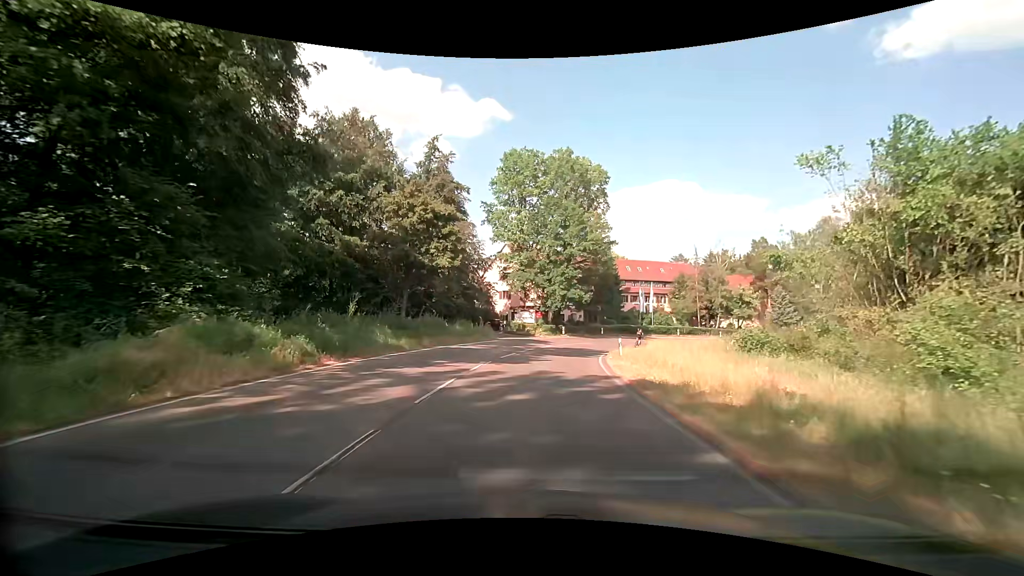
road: secondary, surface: asphalt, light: Day
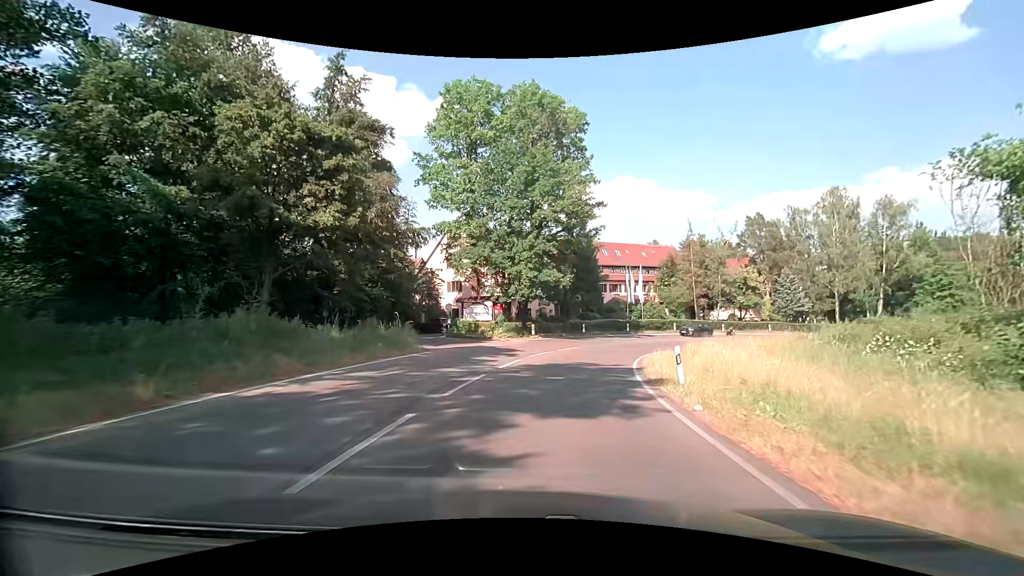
(+0.3, +16.8) m; +4°
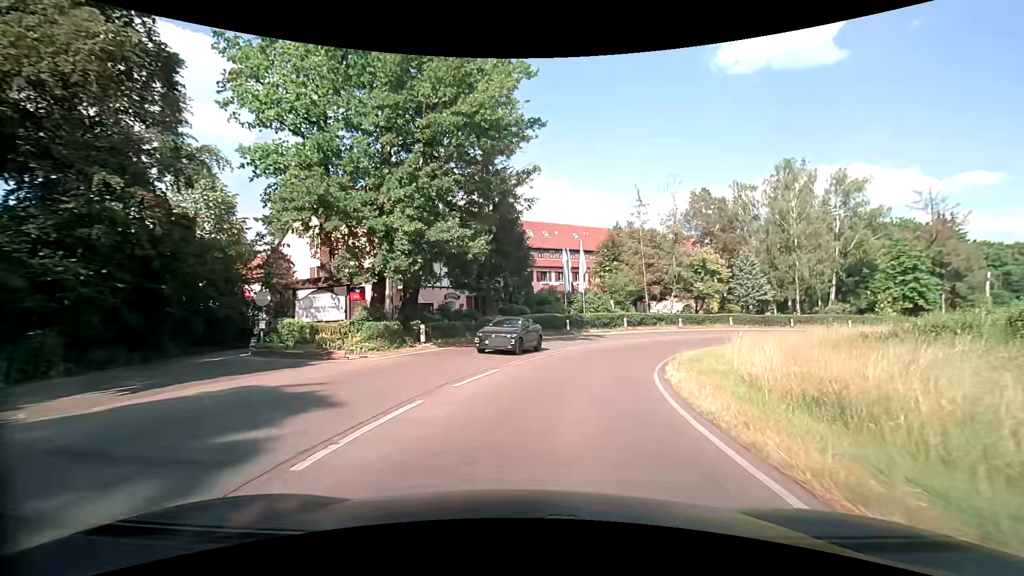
(+1.1, +16.5) m; +9°
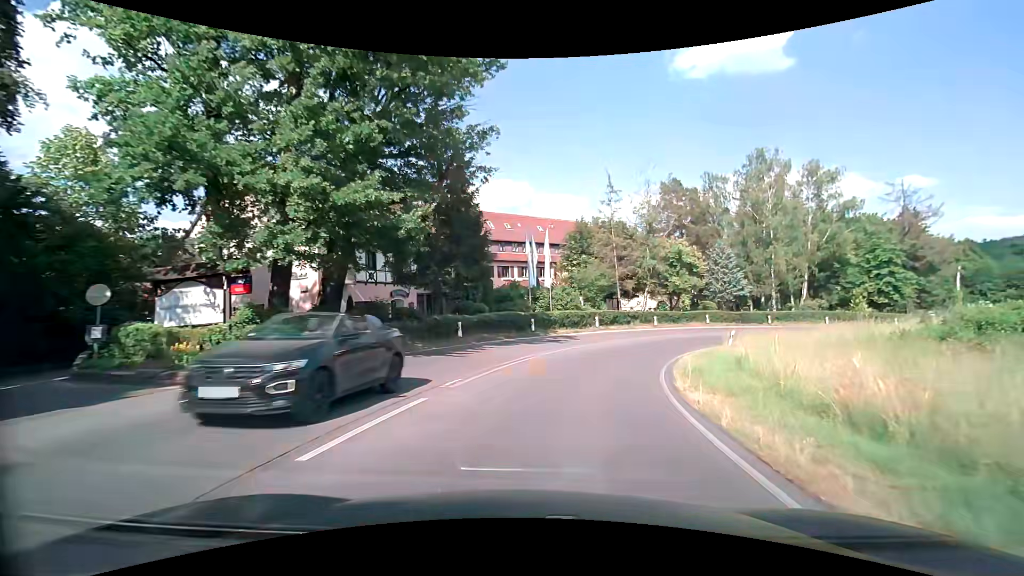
(+0.2, +5.6) m; +4°
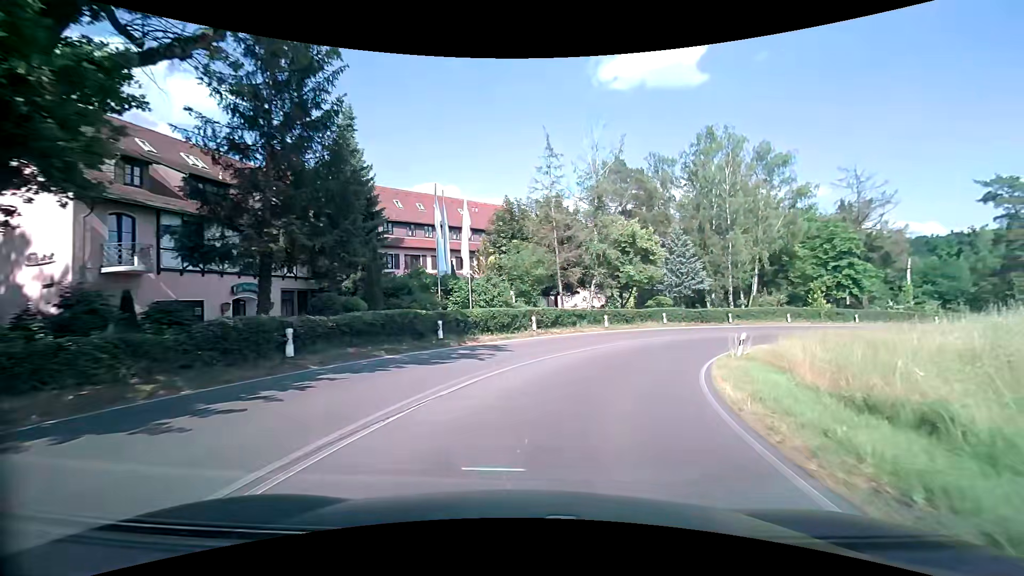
(+0.9, +11.0) m; +9°
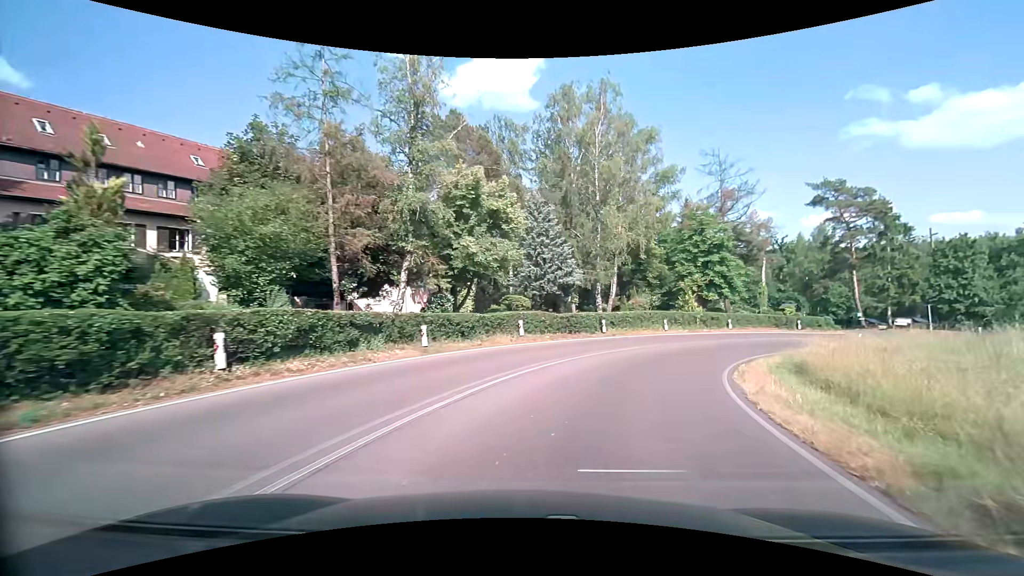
(+2.5, +16.5) m; +18°
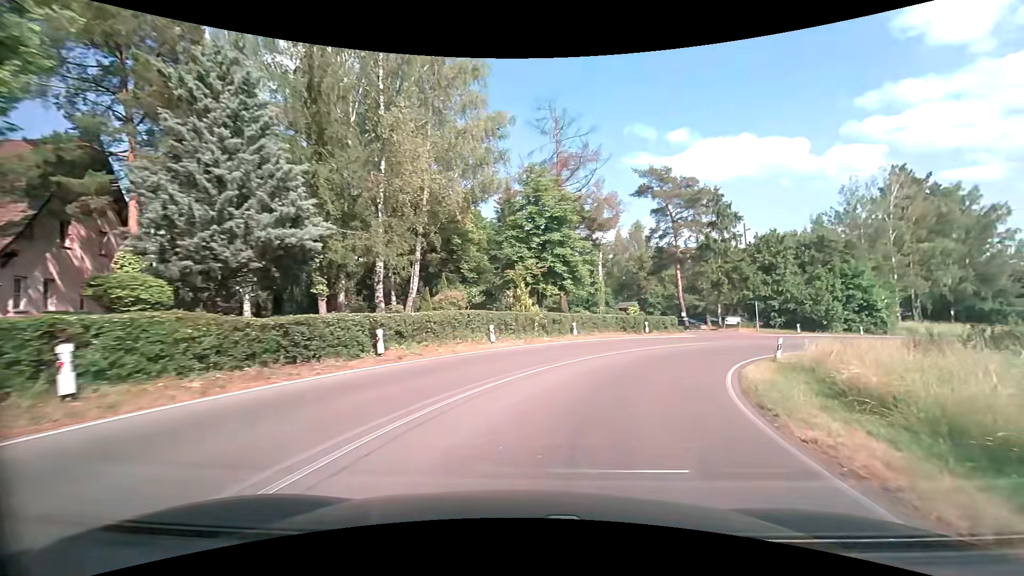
(+3.0, +15.9) m; +21°
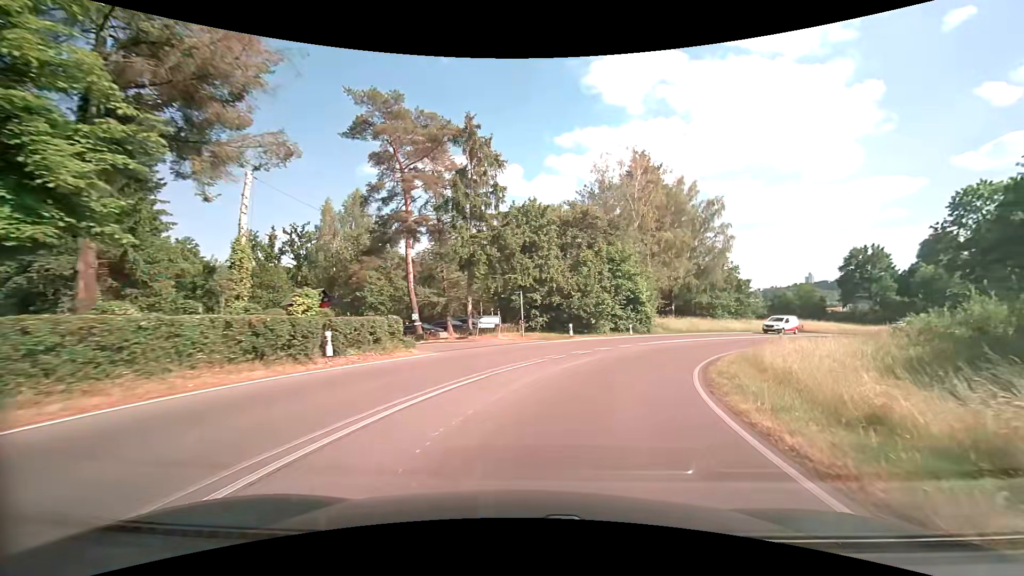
(+5.8, +21.2) m; +30°
(+1, +10) (+4, +19) (+9, +28) (+14, +36) (+21, +44) (+29, +50) (+37, +56) (+45, +62) (+53, +68) (+61, +74) m
